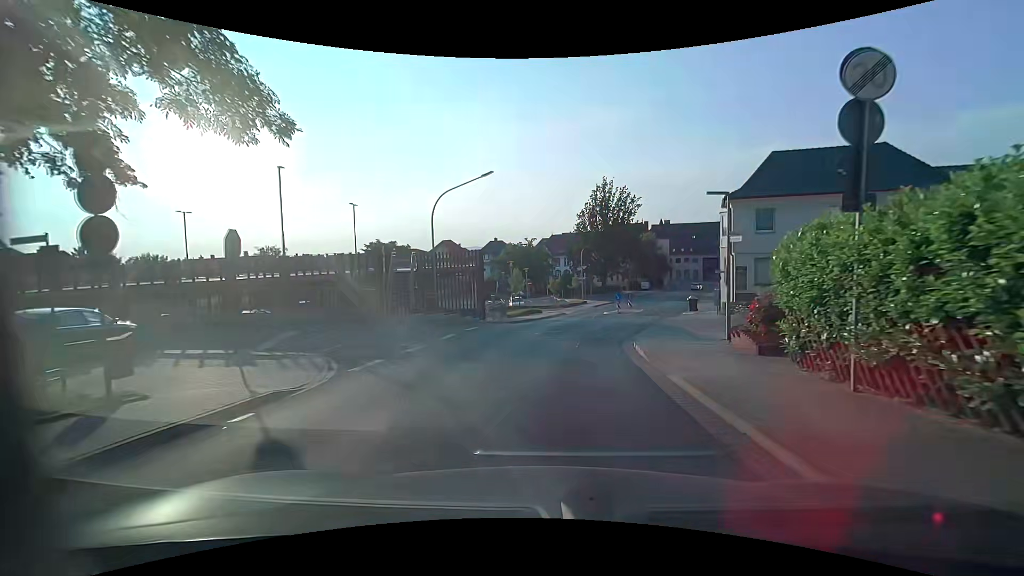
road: residential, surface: asphalt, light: Day
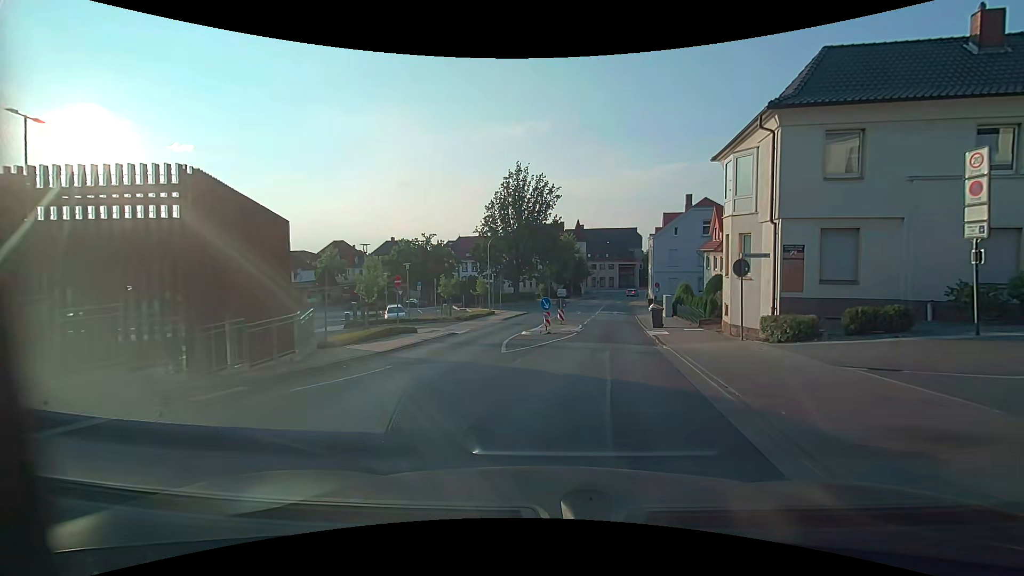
(+1.4, +17.5) m; +11°
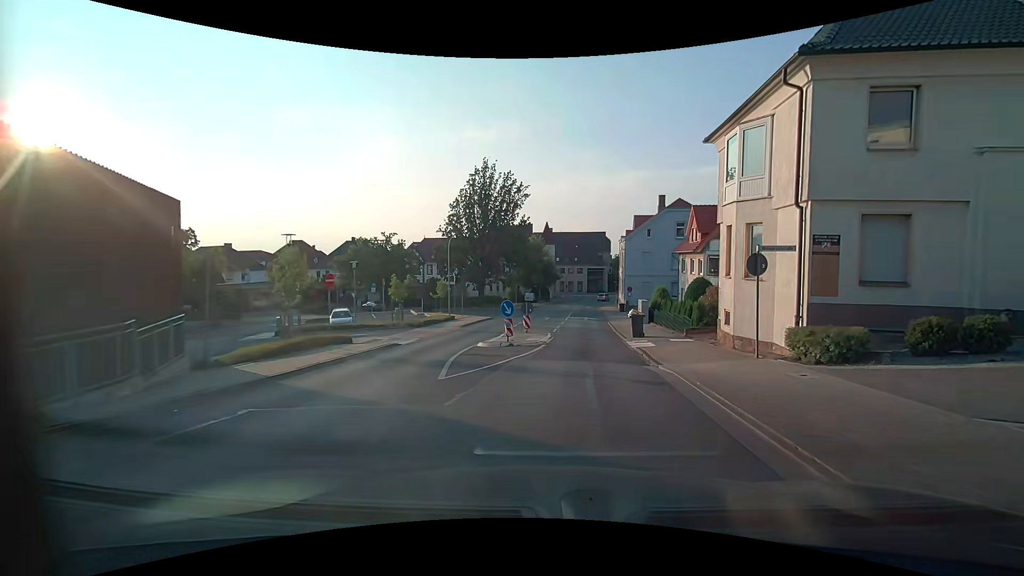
(+0.1, +4.2) m; +4°
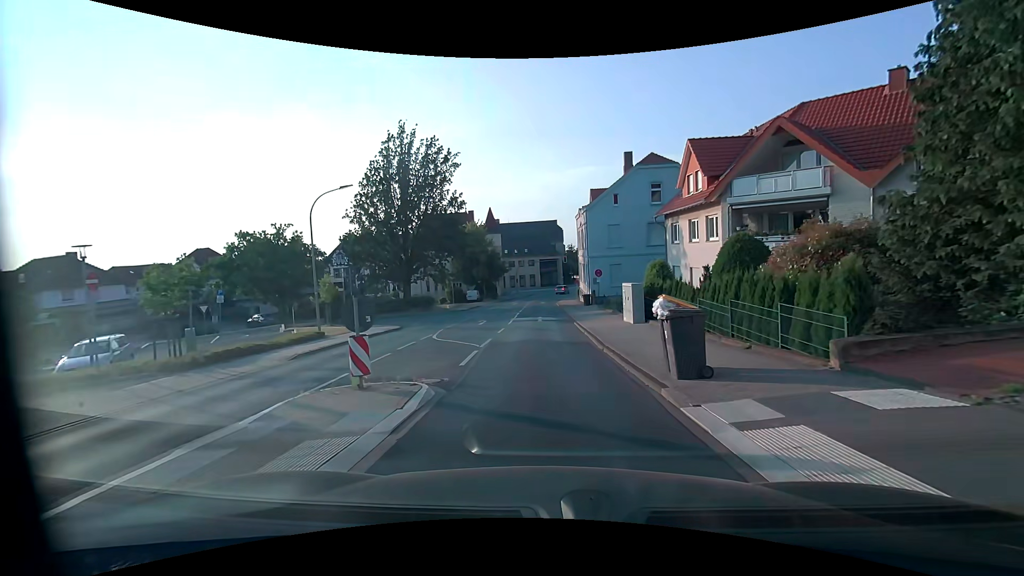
(+1.2, +15.8) m; +4°
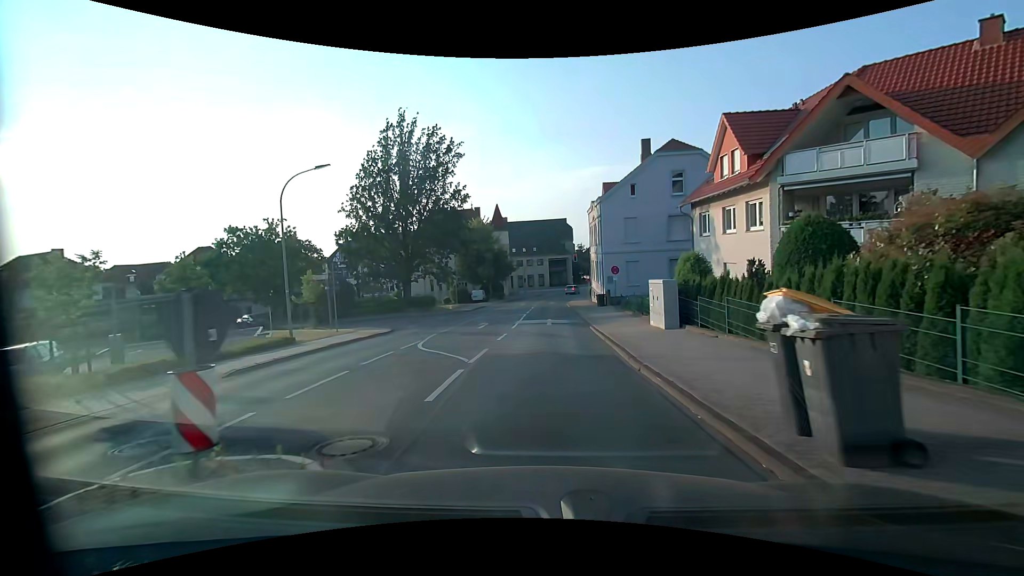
(0.0, +4.0) m; 0°
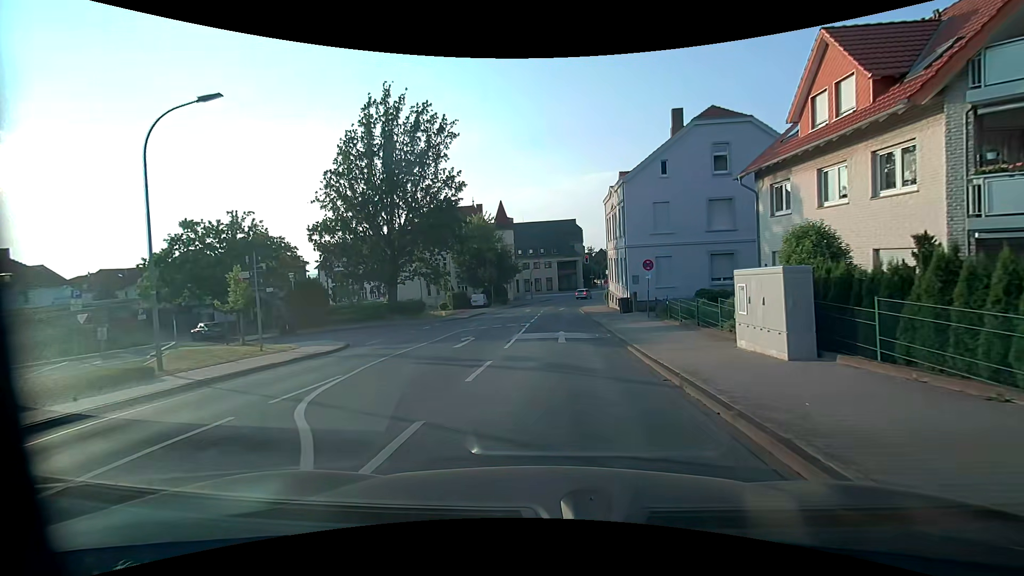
(-0.1, +8.2) m; -2°
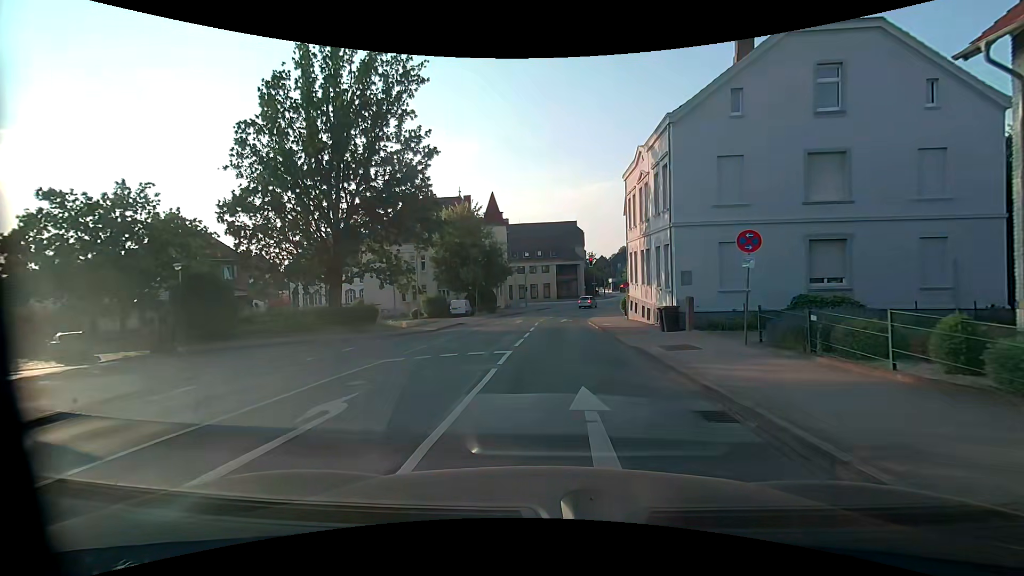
(+0.1, +12.6) m; 0°
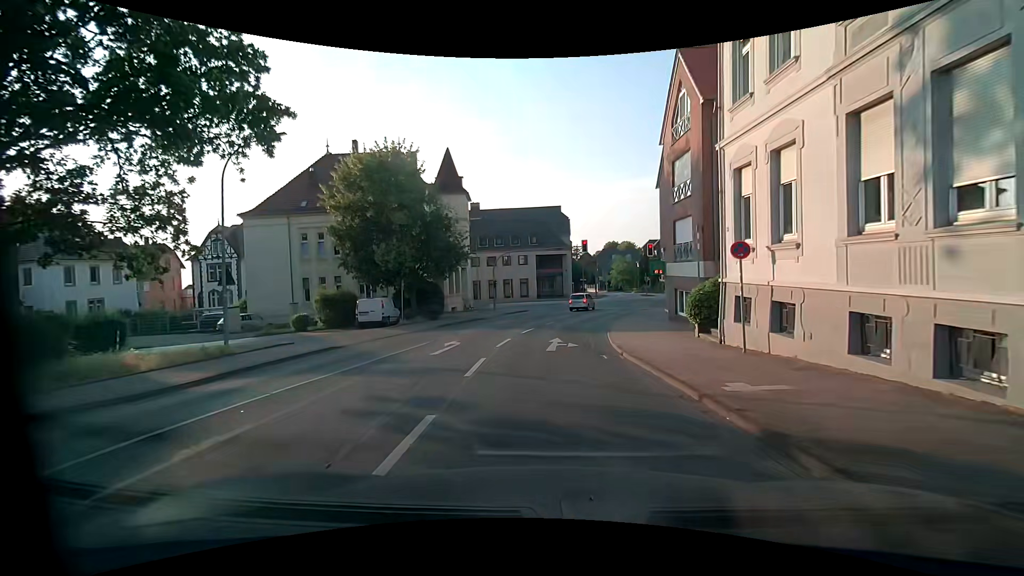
(+0.8, +21.6) m; +3°
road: unclassified
